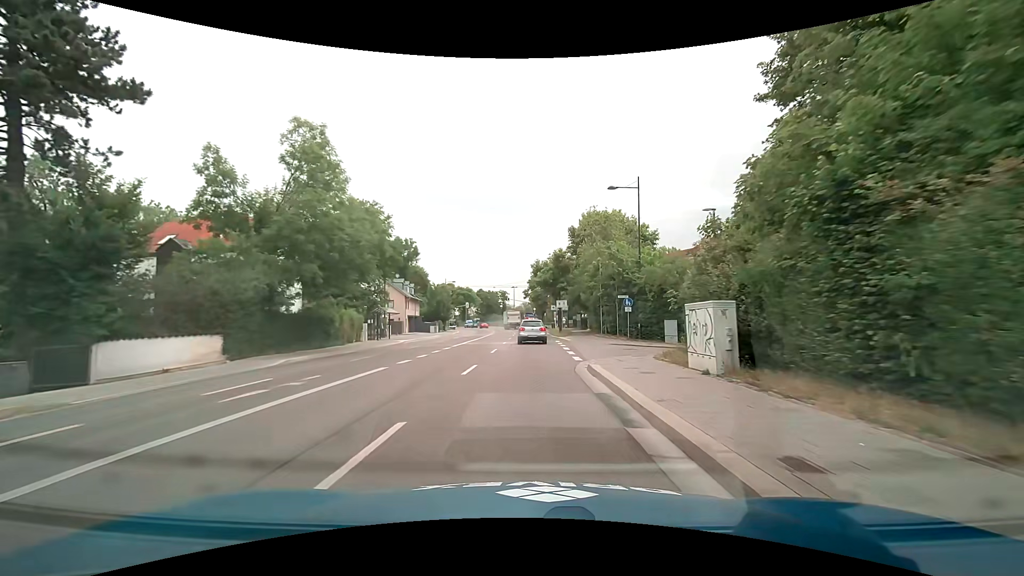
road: secondary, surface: asphalt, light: Day
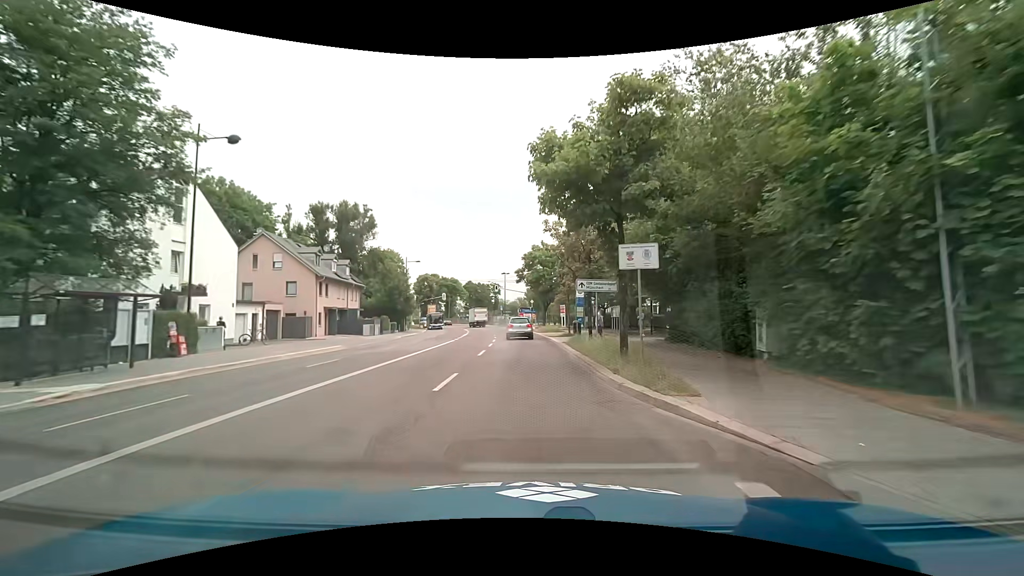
(0.0, +30.5) m; +1°
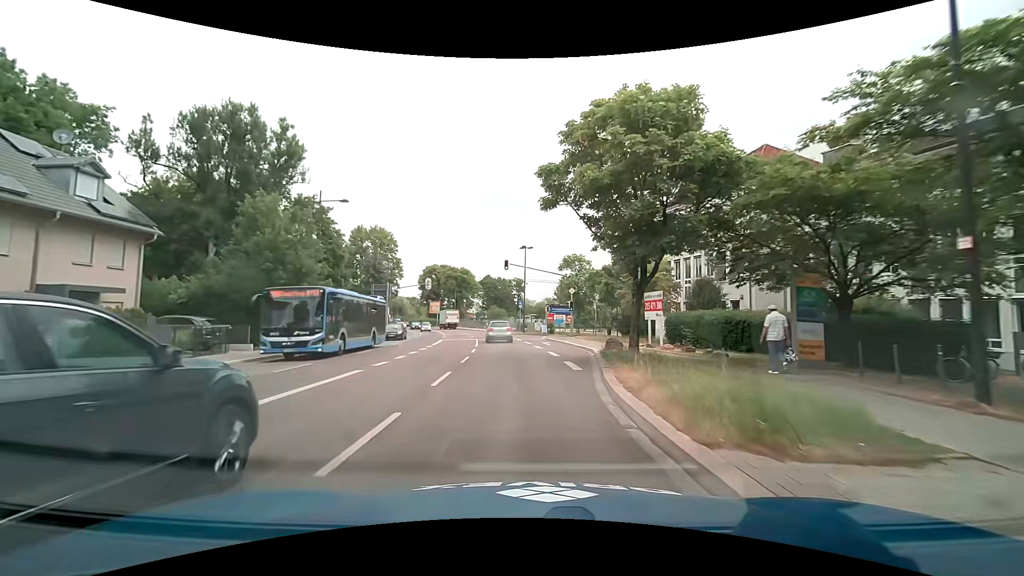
(-0.9, +38.0) m; -3°
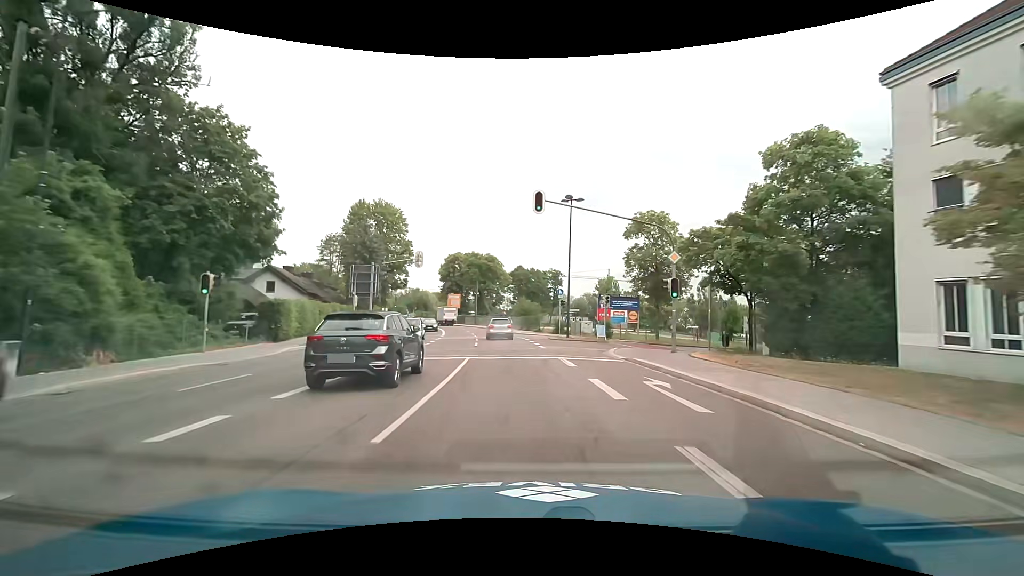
(-0.9, +23.0) m; -4°
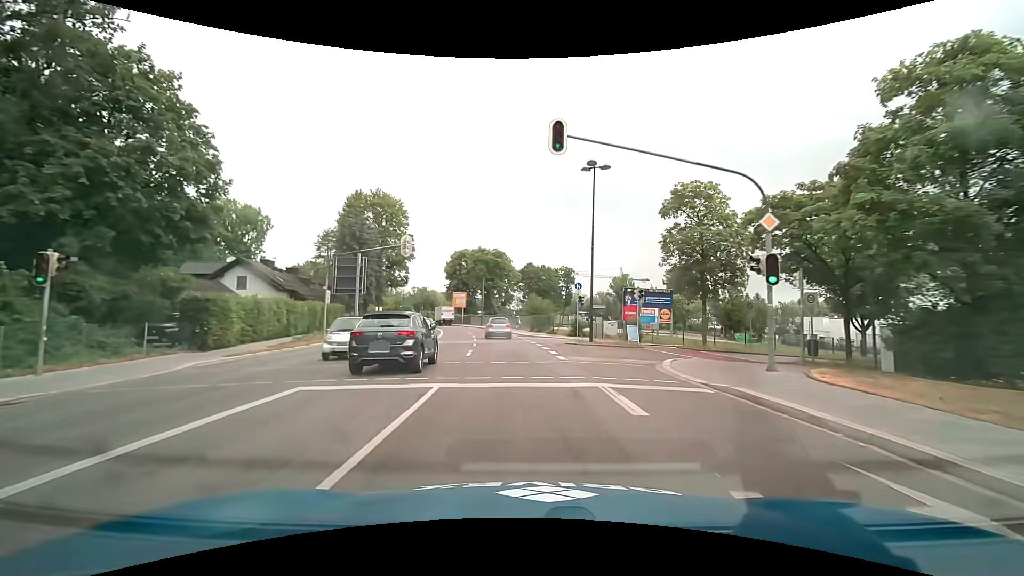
(0.0, +7.7) m; -1°
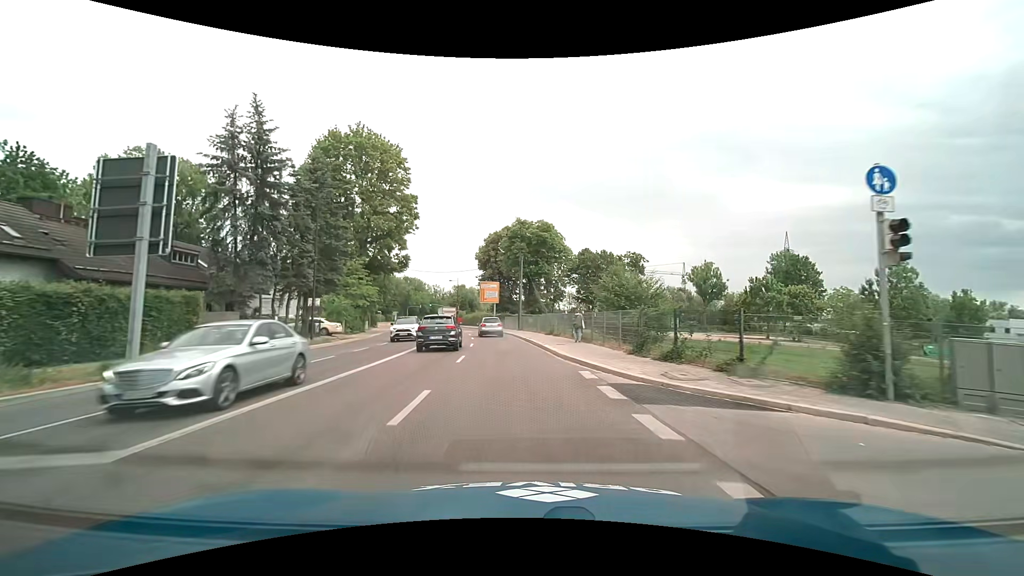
(-1.4, +31.0) m; -6°
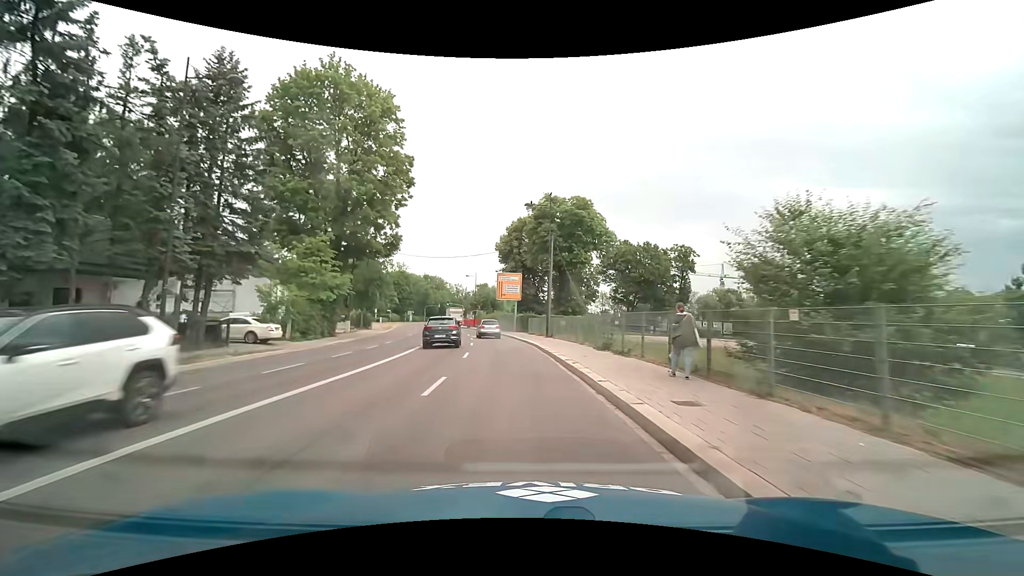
(-0.4, +15.7) m; -3°
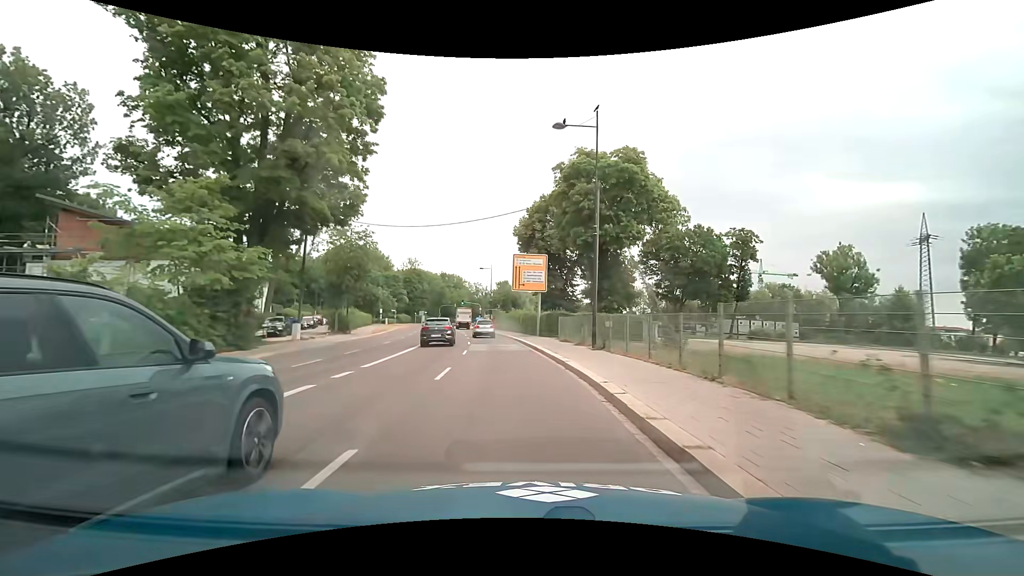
(-0.3, +15.7) m; -3°
(0, +10) (-1, +20) (-2, +30) (-3, +40) (-4, +50) (-6, +60) (-8, +69) (-11, +79) (-13, +89) (-15, +99) m
